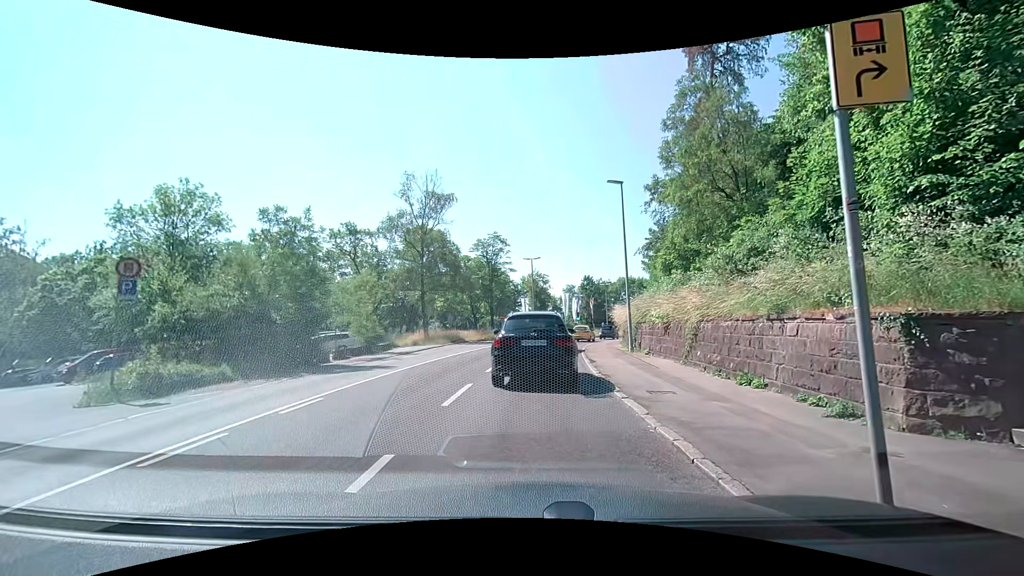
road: secondary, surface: asphalt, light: Day
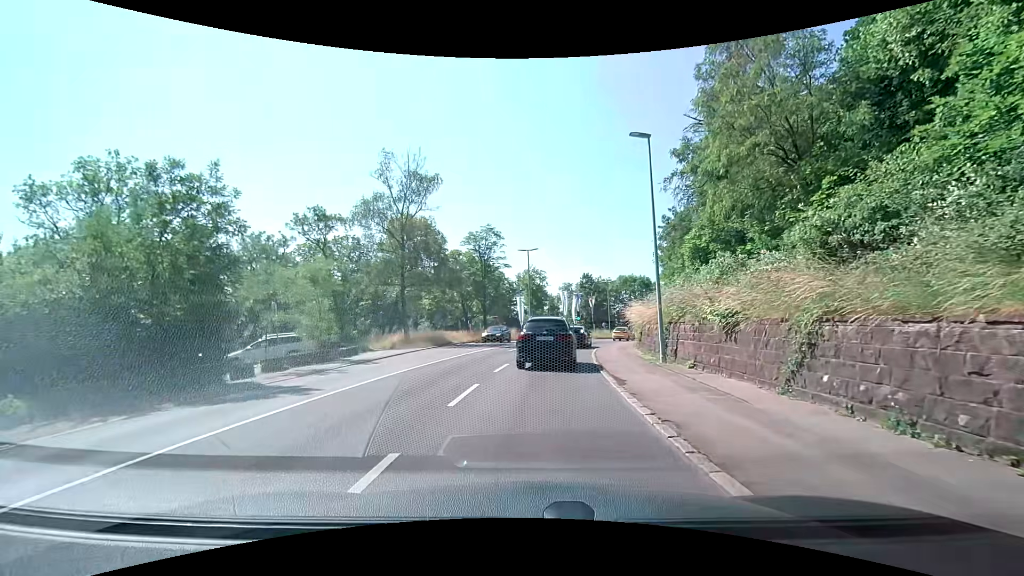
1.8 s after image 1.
(-0.1, +6.5) m; -1°
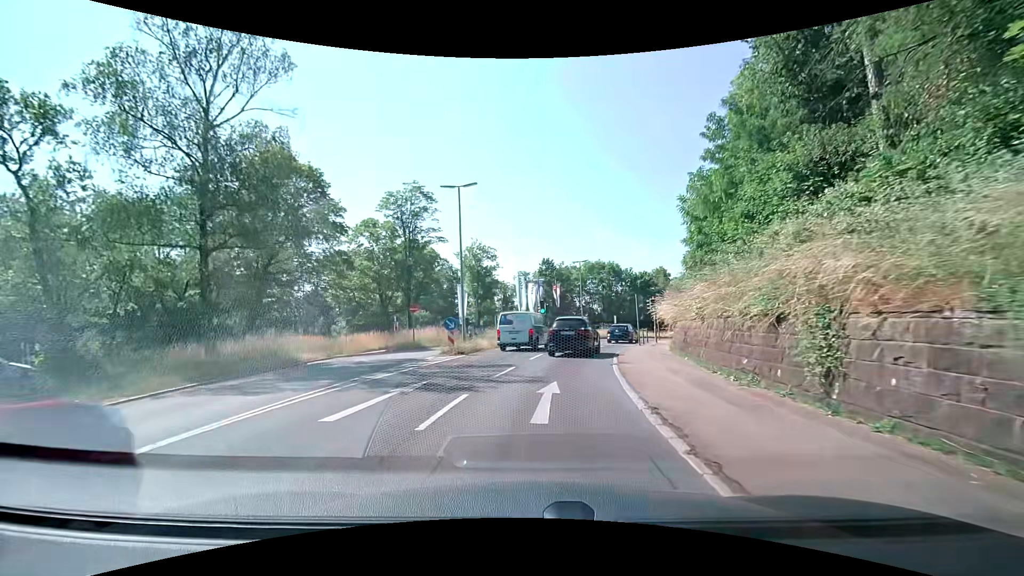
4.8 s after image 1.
(+1.1, +20.9) m; +5°
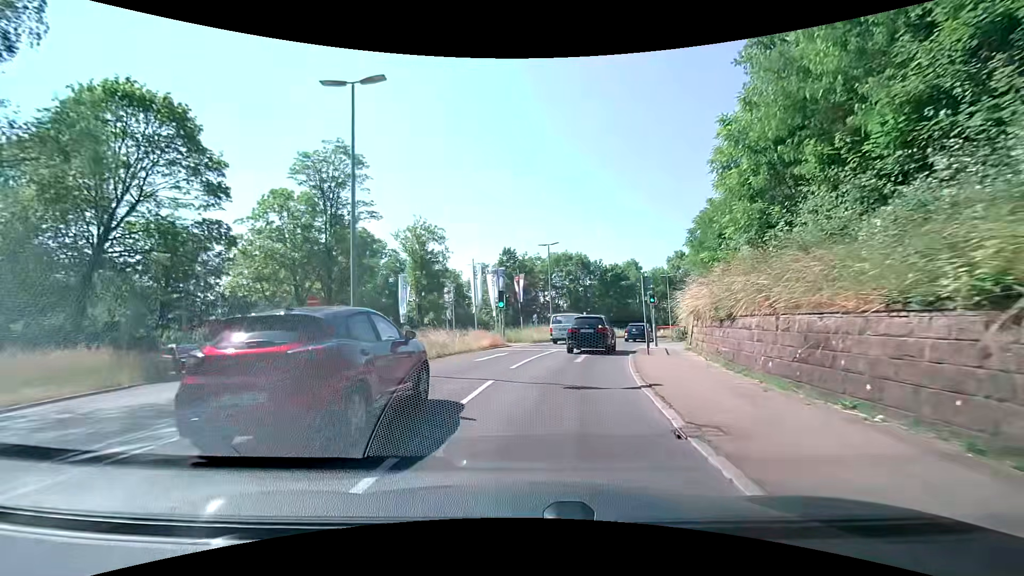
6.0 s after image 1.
(+0.5, +10.7) m; +5°
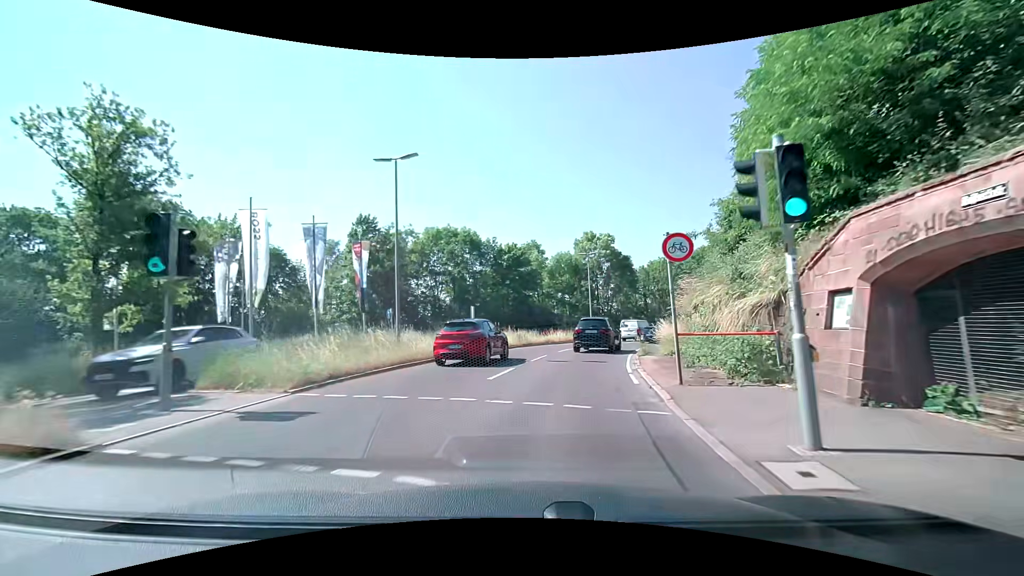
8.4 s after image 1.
(+2.4, +22.4) m; +13°
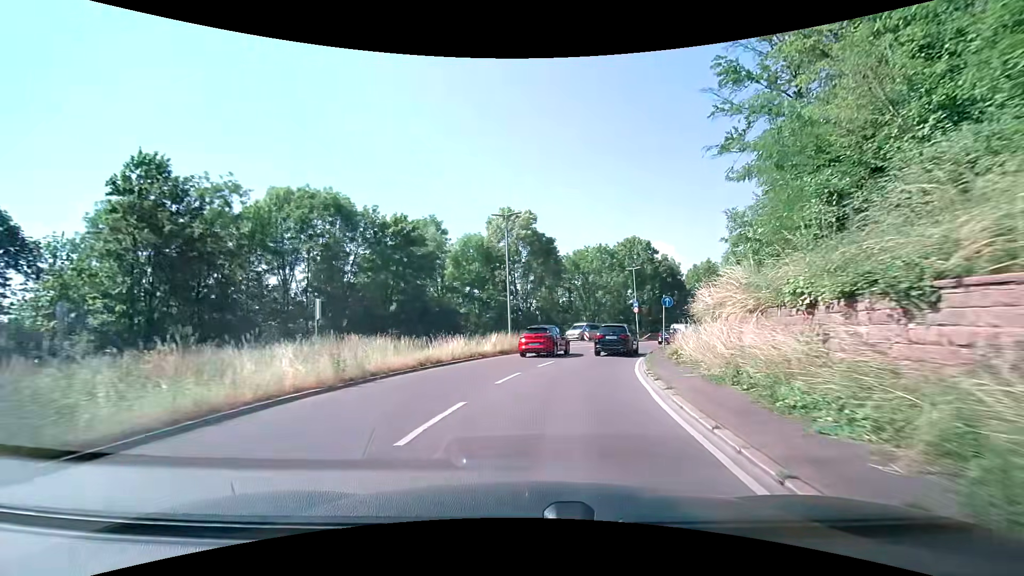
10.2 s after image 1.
(+1.5, +18.3) m; +10°
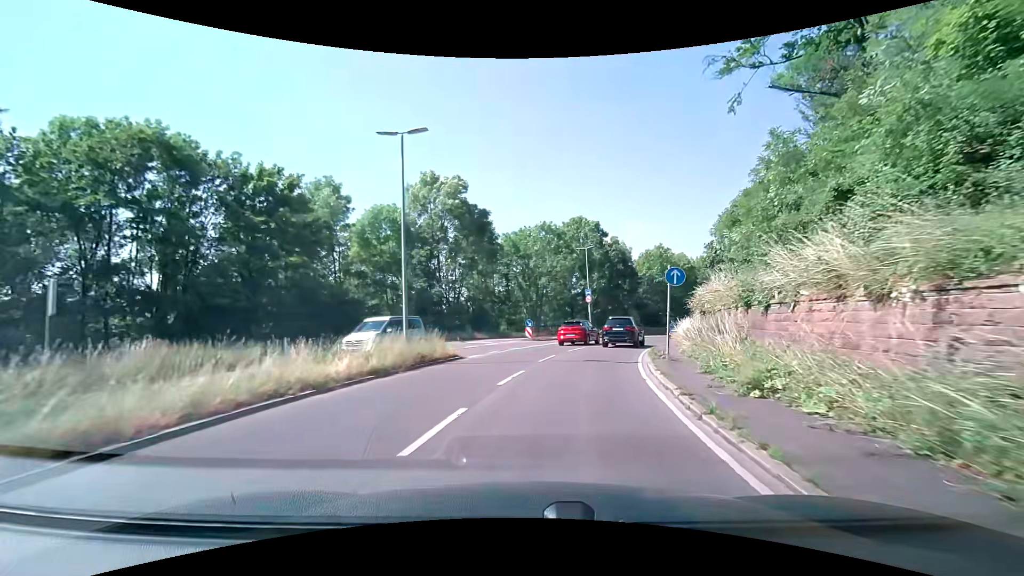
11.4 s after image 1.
(+0.7, +12.3) m; +7°
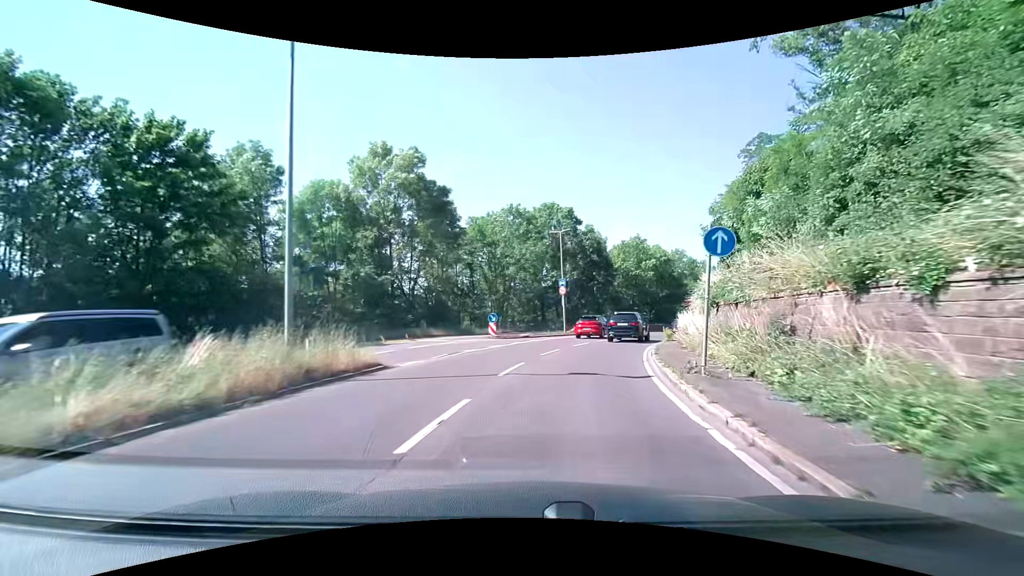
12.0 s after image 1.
(+0.2, +6.3) m; +4°
